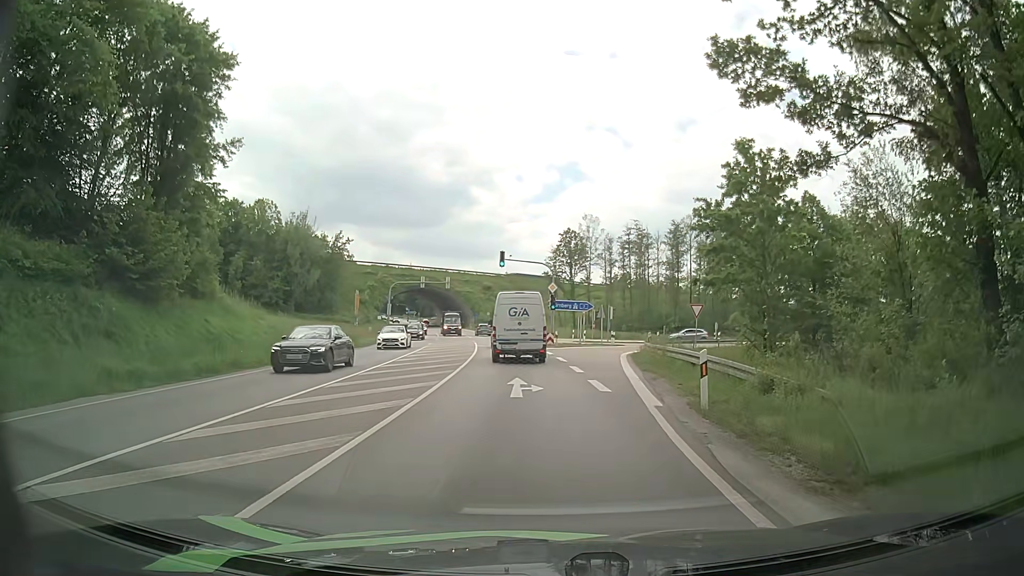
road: primary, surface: asphalt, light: Day
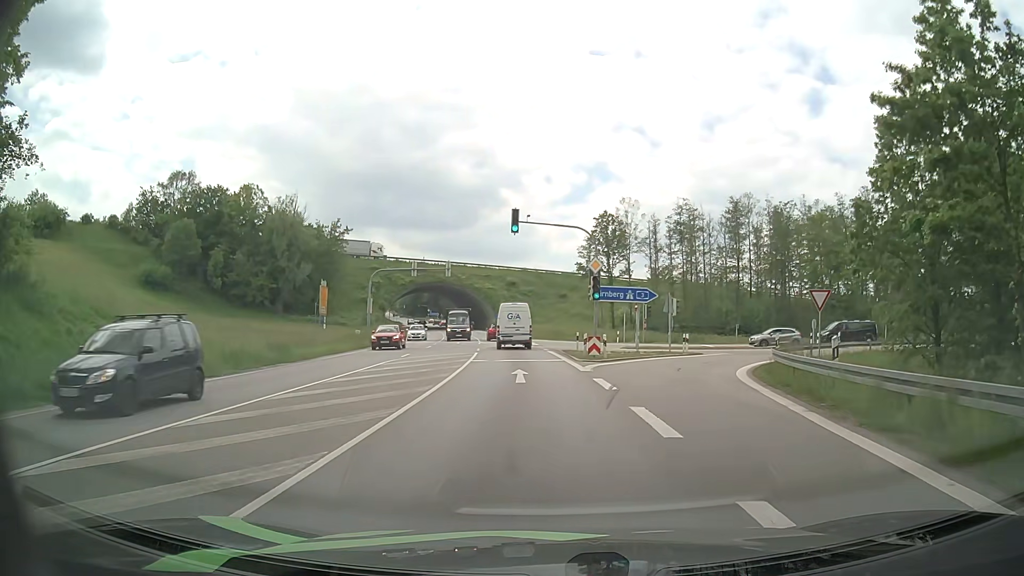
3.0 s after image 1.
(-0.5, +18.7) m; -3°
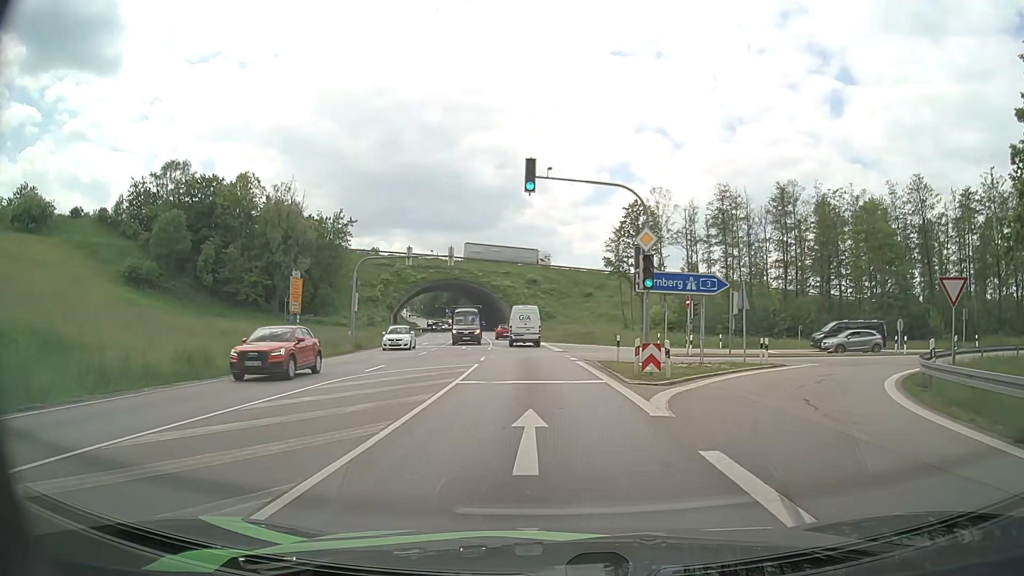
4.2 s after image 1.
(-0.1, +10.0) m; -2°
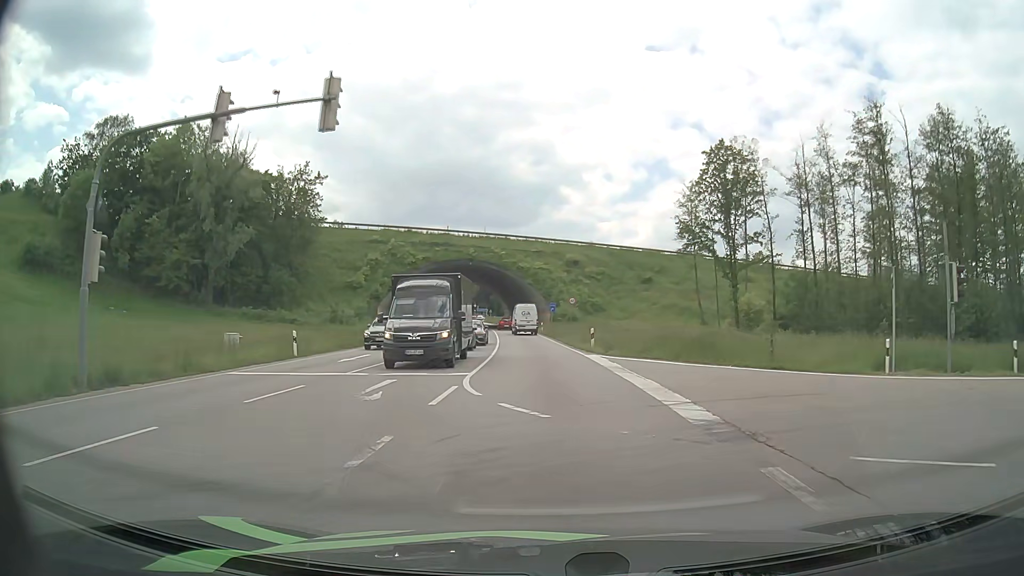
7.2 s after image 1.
(-0.7, +28.8) m; -3°
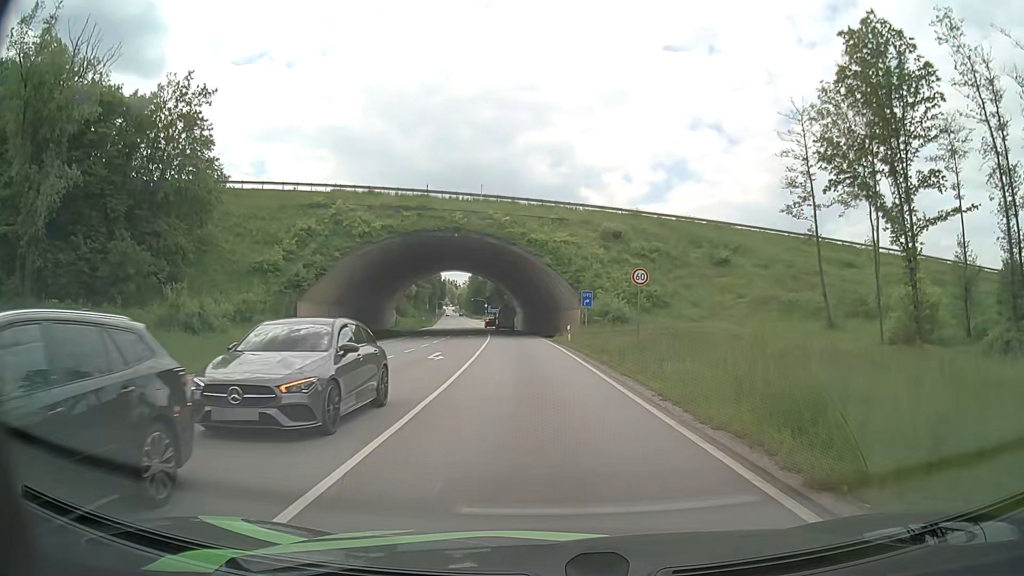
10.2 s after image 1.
(-0.7, +29.3) m; -2°
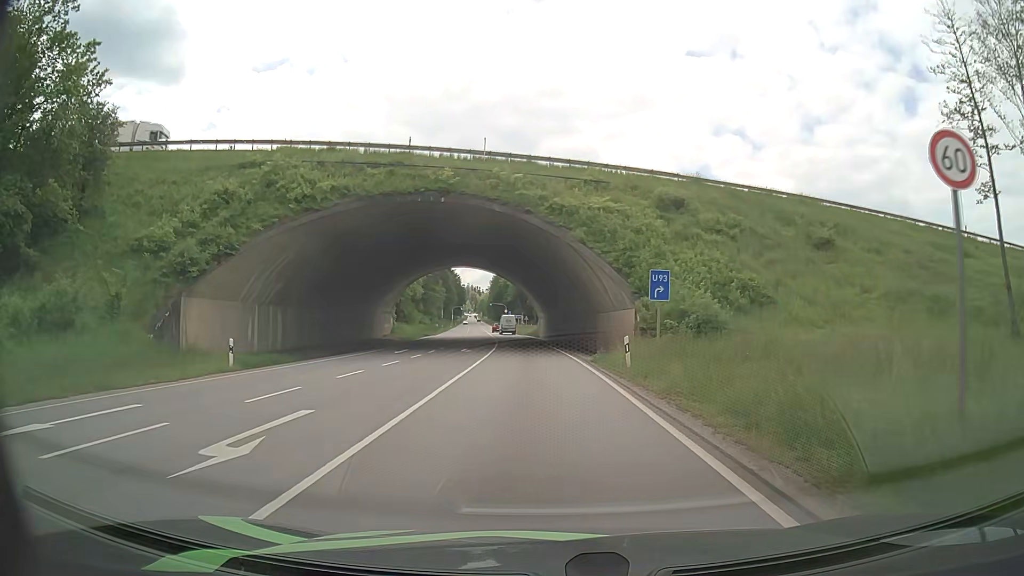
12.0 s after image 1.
(-0.4, +18.1) m; -2°
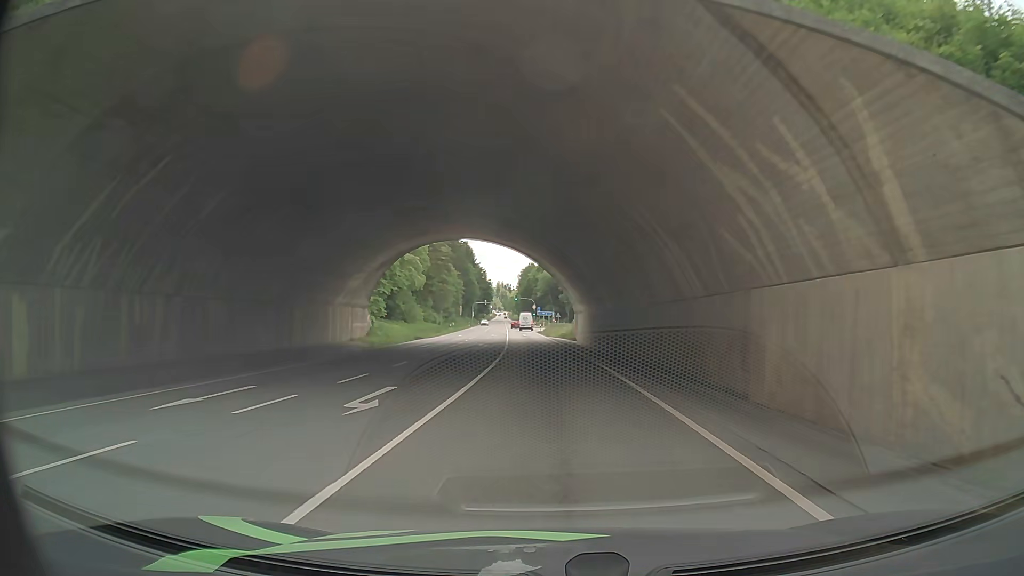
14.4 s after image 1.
(-0.5, +25.7) m; -2°
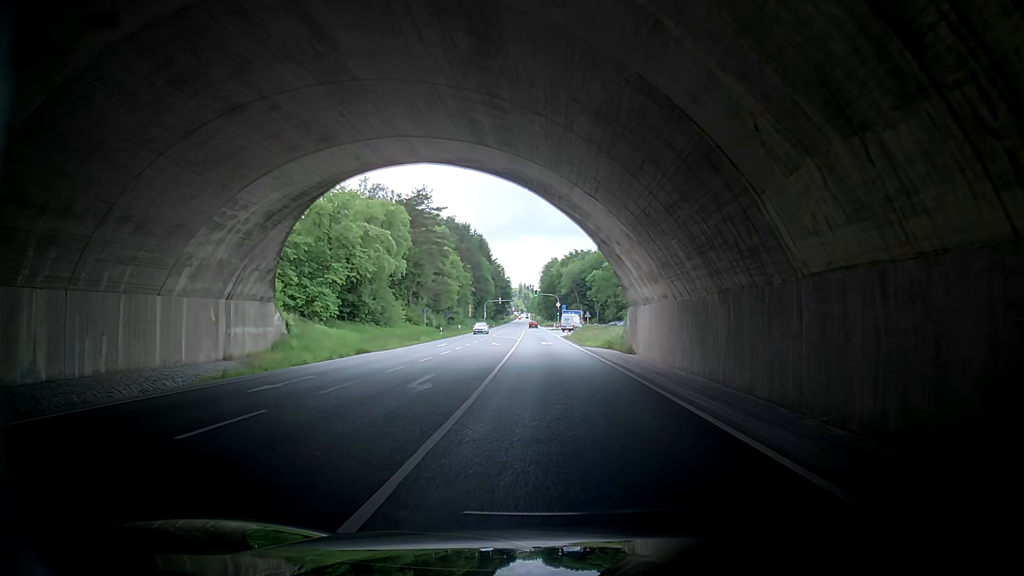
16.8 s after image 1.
(-1.9, +26.7) m; -4°
(0, +10) (+1, +20) (+1, +30) (+1, +40) (+1, +50) (+1, +60) (+2, +70) (+2, +80) (+2, +90) (+2, +100) m
